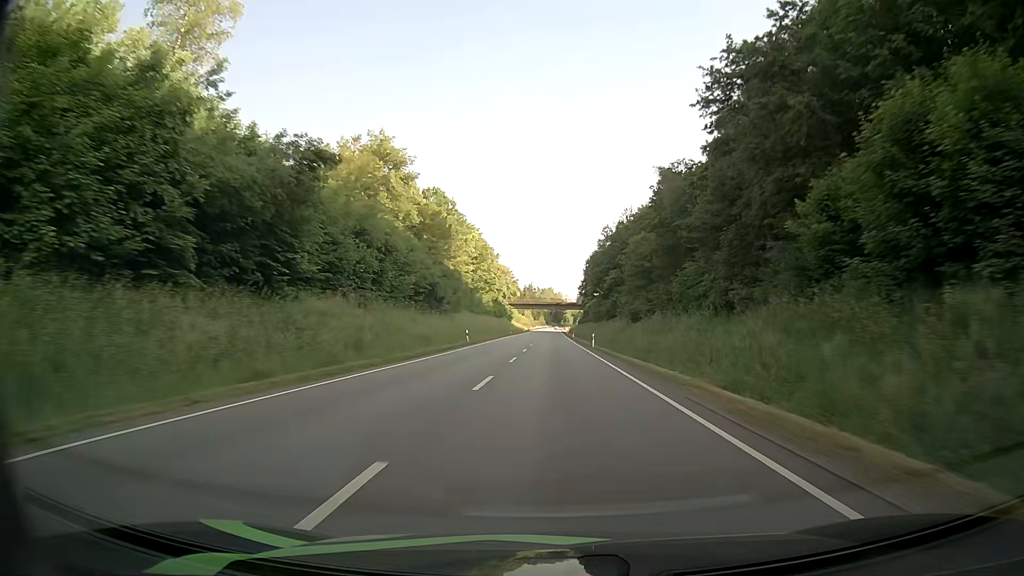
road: primary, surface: asphalt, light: Day
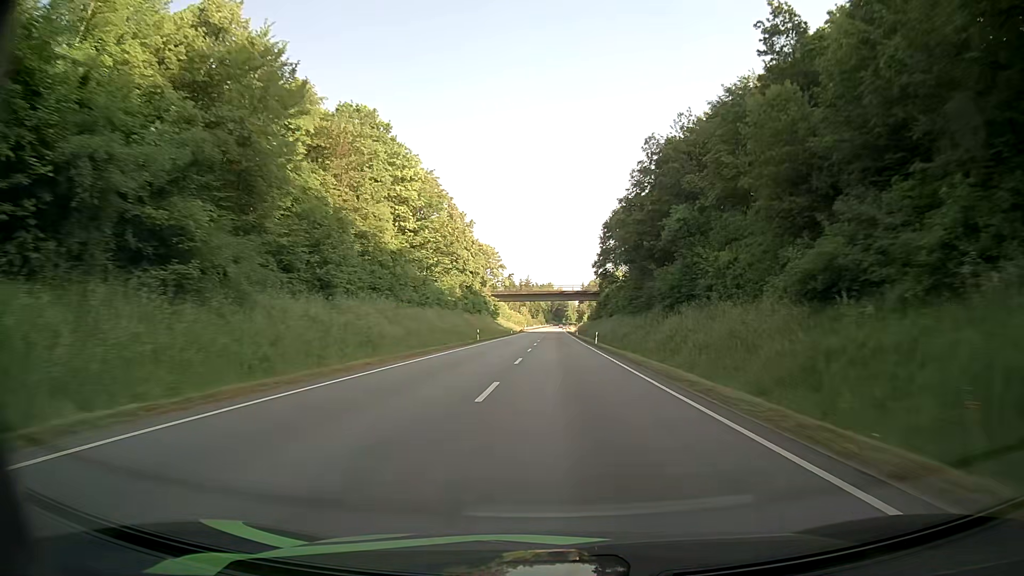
(-0.2, +50.4) m; 0°
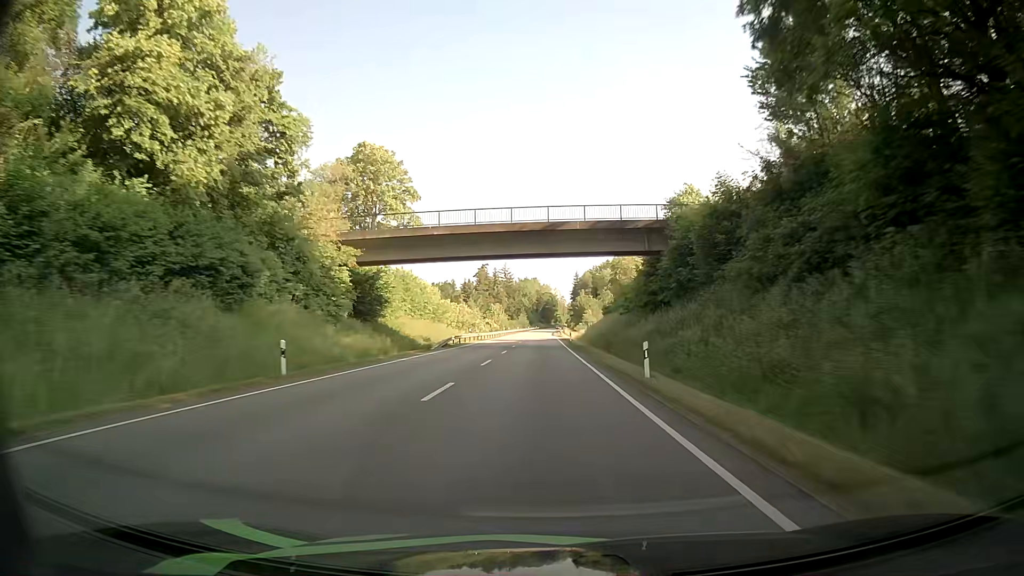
(+1.4, +83.5) m; +1°
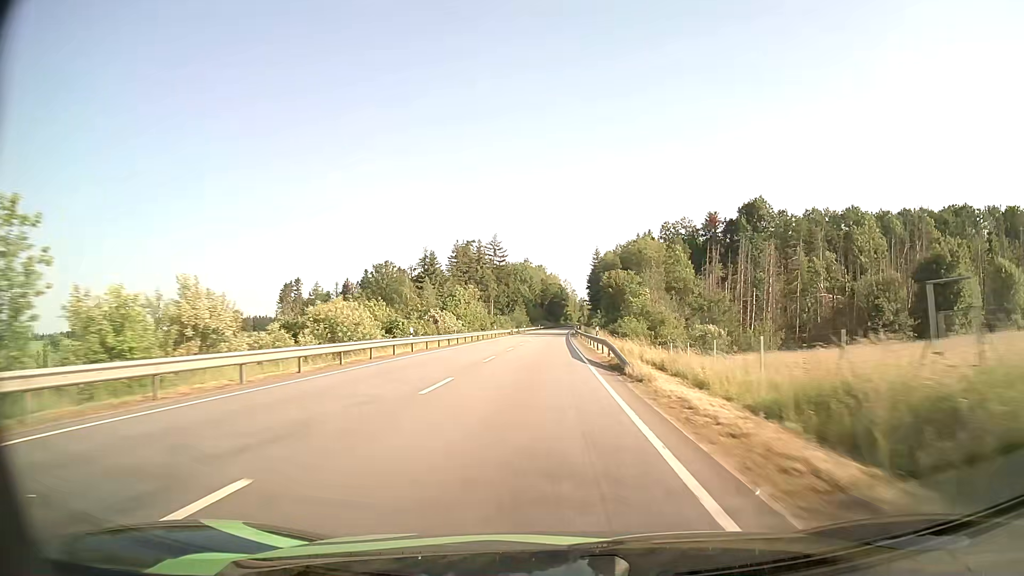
(-0.3, +82.8) m; -1°
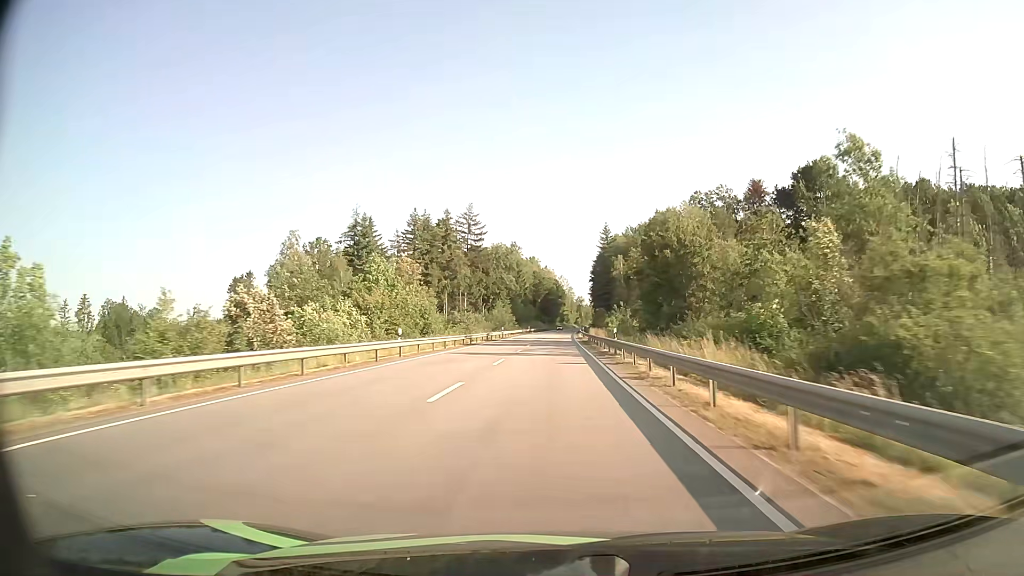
(0.0, +49.3) m; 0°
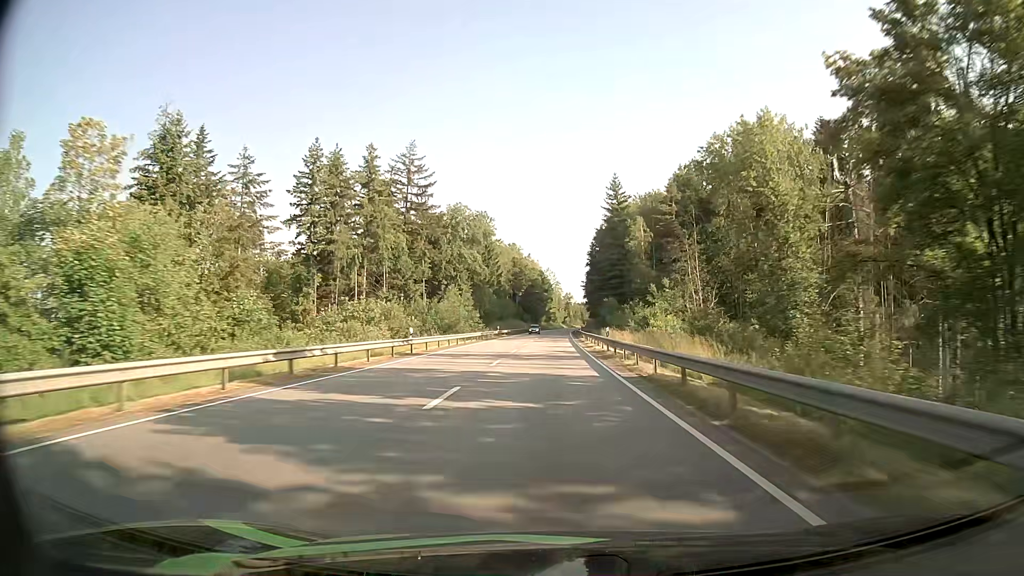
(+0.4, +49.0) m; +1°
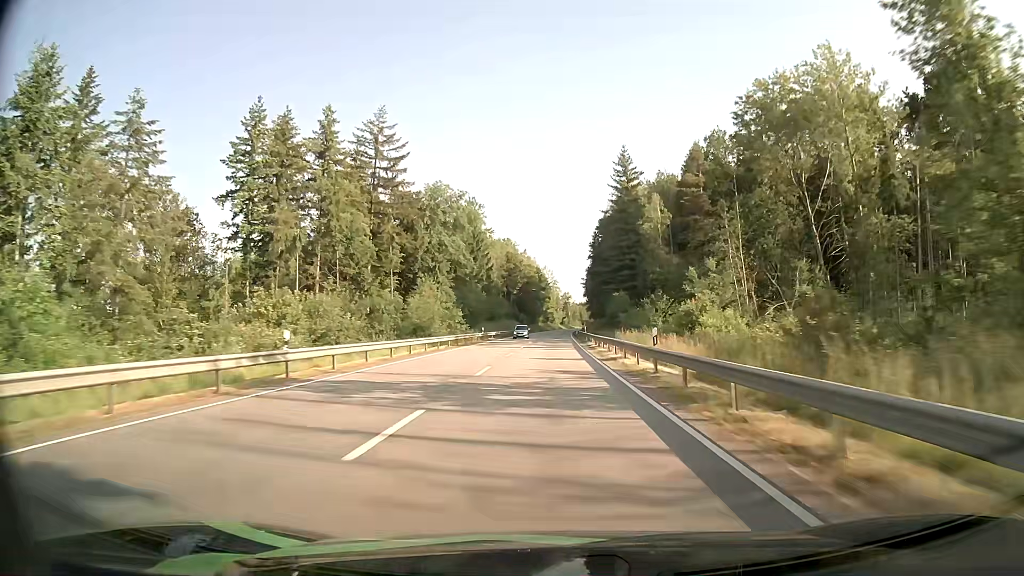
(+0.1, +16.3) m; 0°
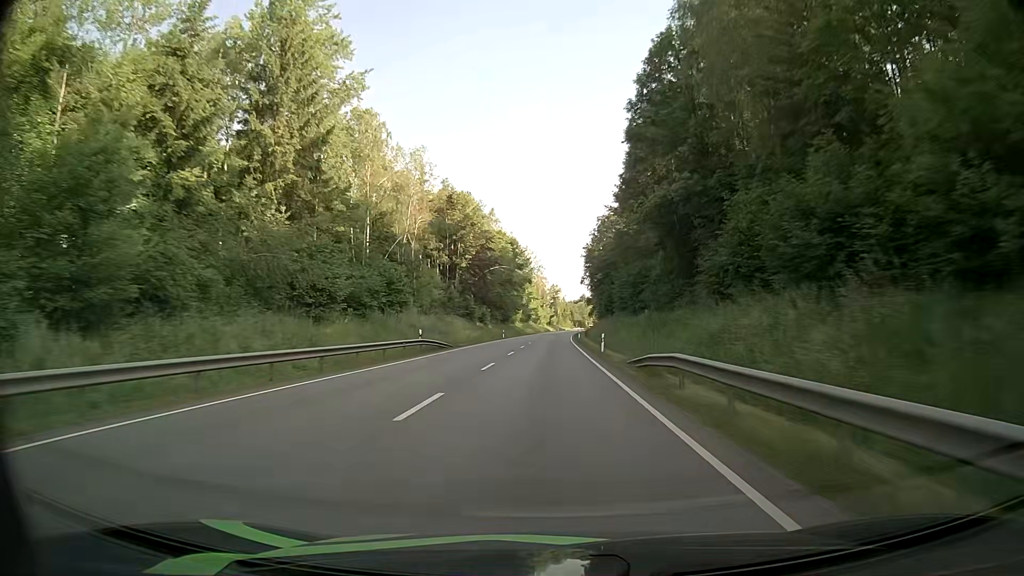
(+0.9, +80.8) m; +1°
(0, +10) (0, +20) (0, +30) (0, +40) (0, +50) (0, +60) (0, +70) (0, +80) (+1, +90) (+1, +100) m
